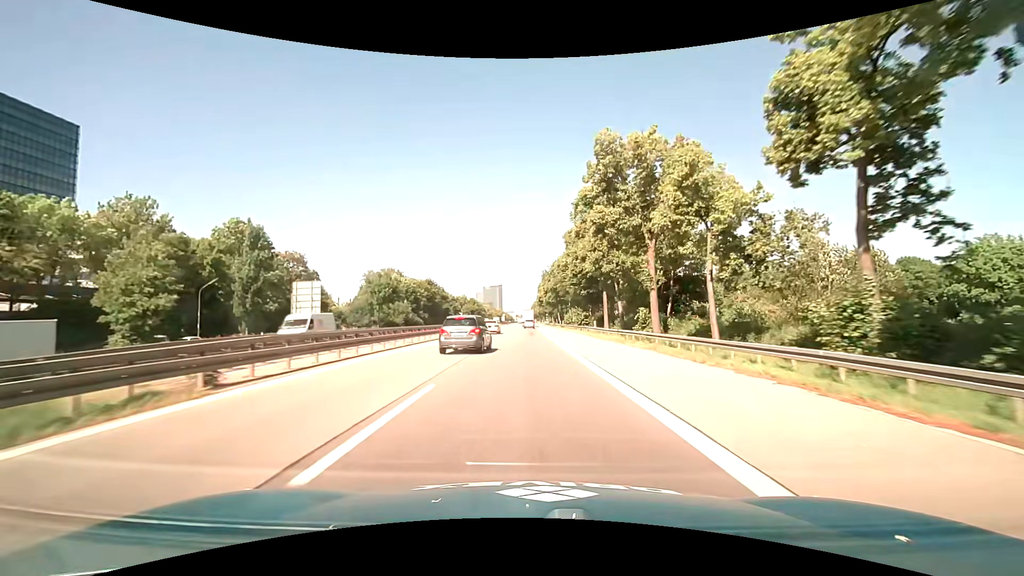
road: motorway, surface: asphalt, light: Day
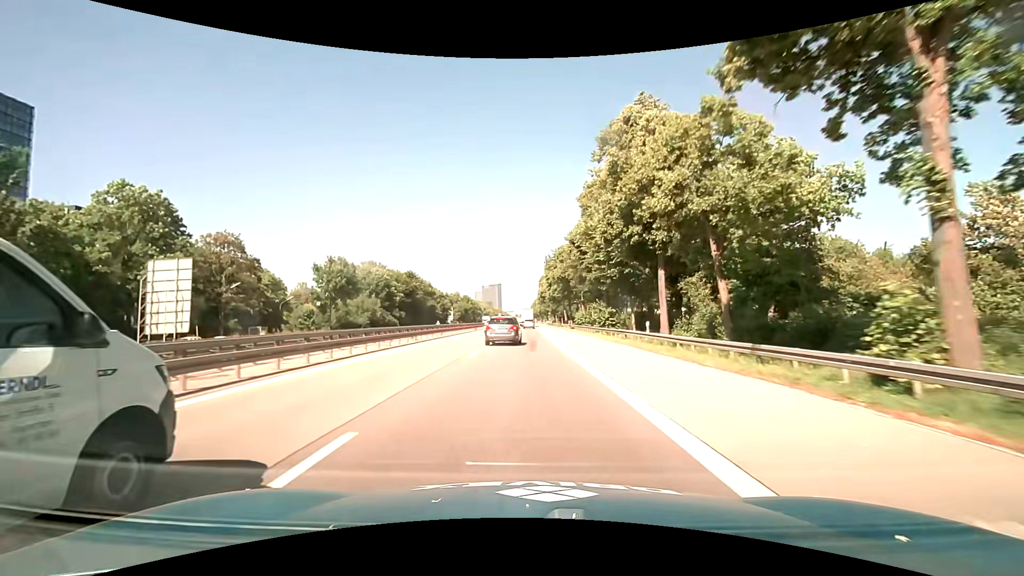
(0.0, +22.5) m; +1°
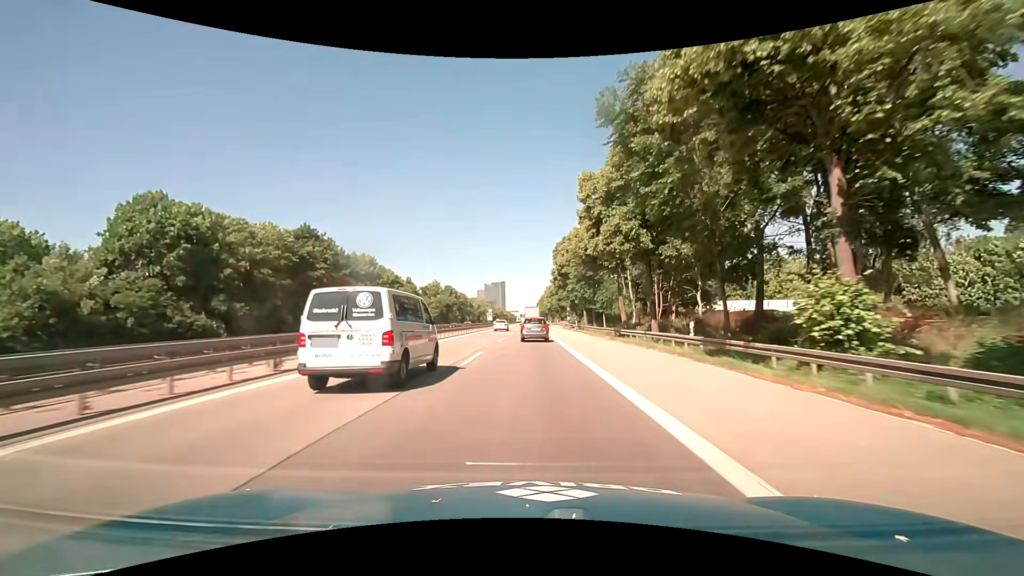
(-0.9, +56.8) m; -1°
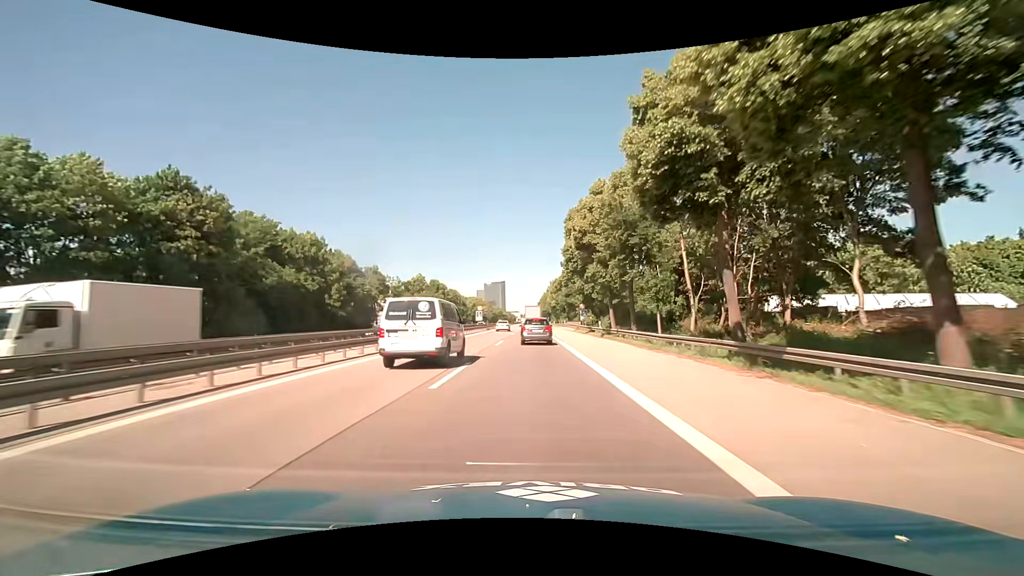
(0.0, +23.0) m; 0°
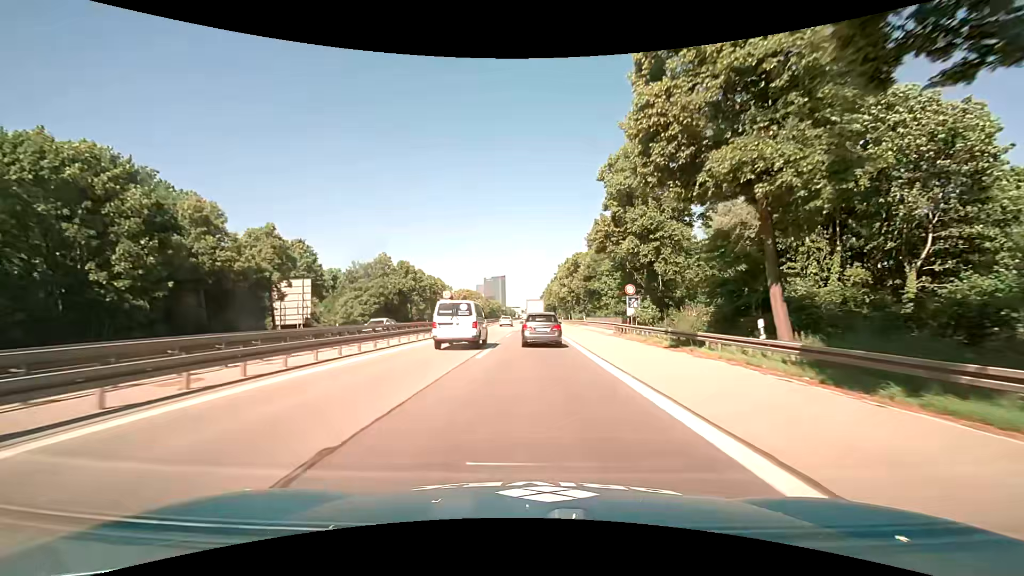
(-0.1, +33.0) m; 0°
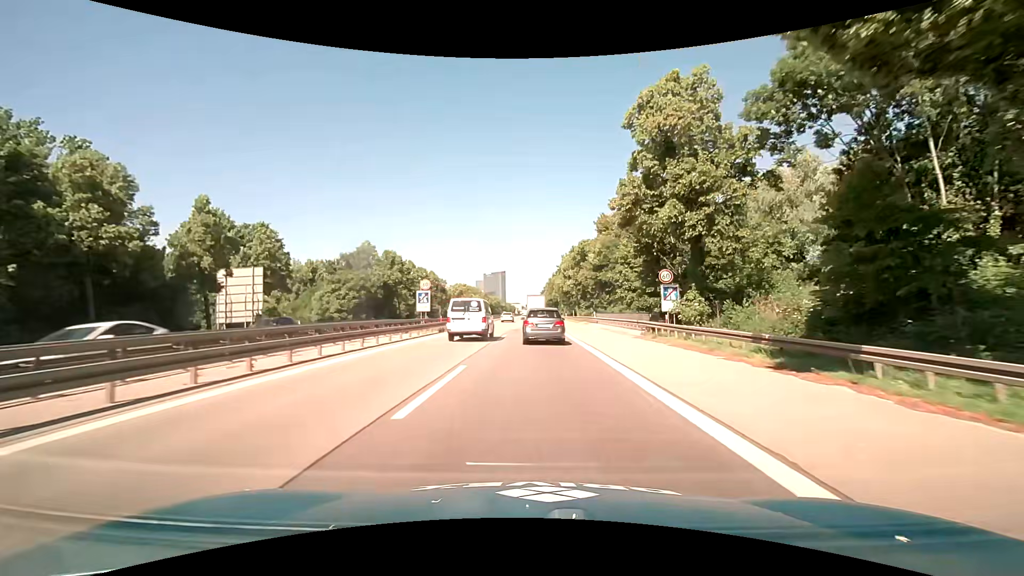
(0.0, +9.7) m; 0°
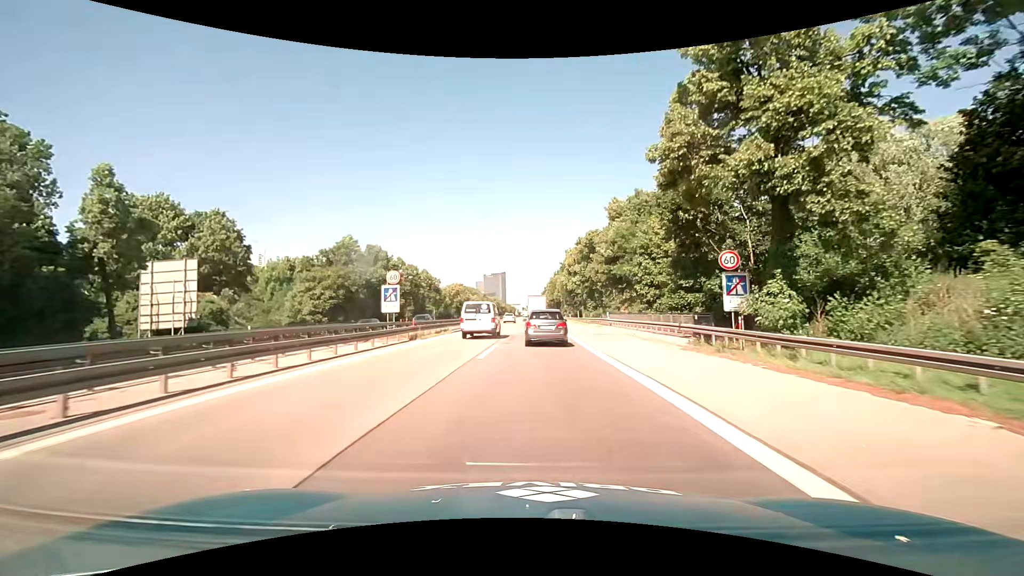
(+0.1, +8.7) m; 0°
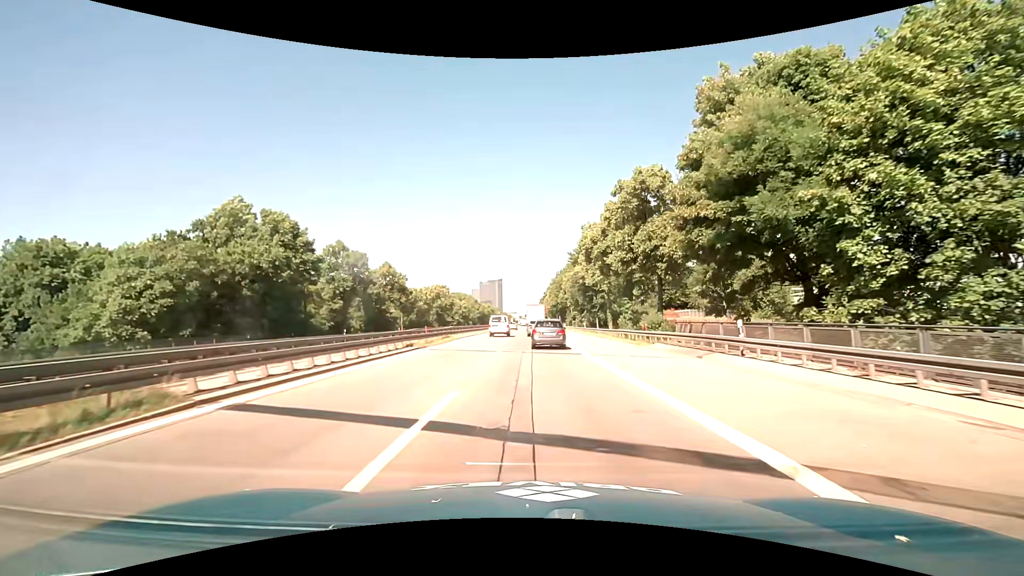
(+0.1, +29.0) m; +1°
(0, +10) (0, +20) (0, +30) (0, +40) (0, +50) (0, +60) (0, +70) (0, +80) (0, +90) (0, +100) m
